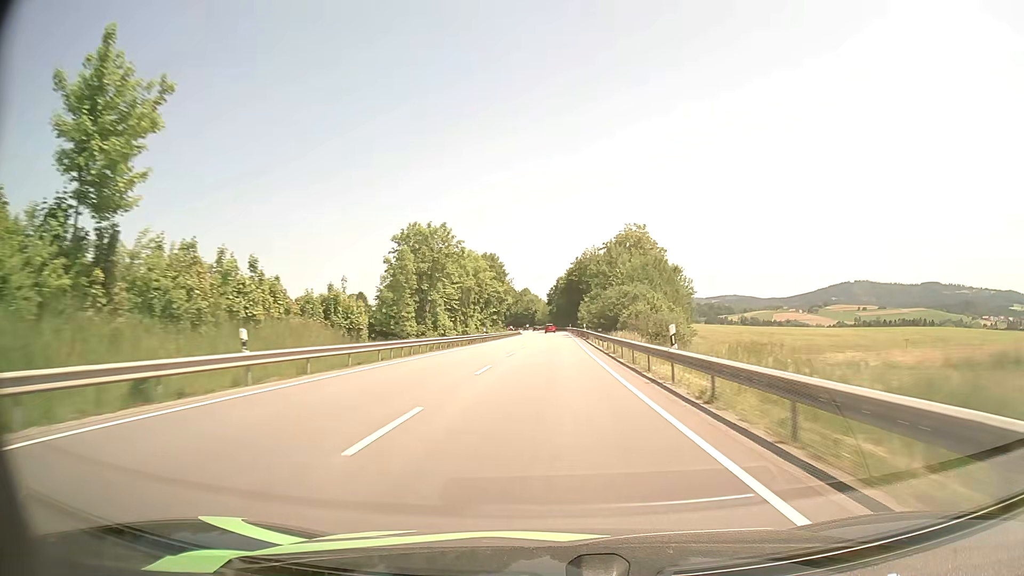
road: primary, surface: asphalt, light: Day
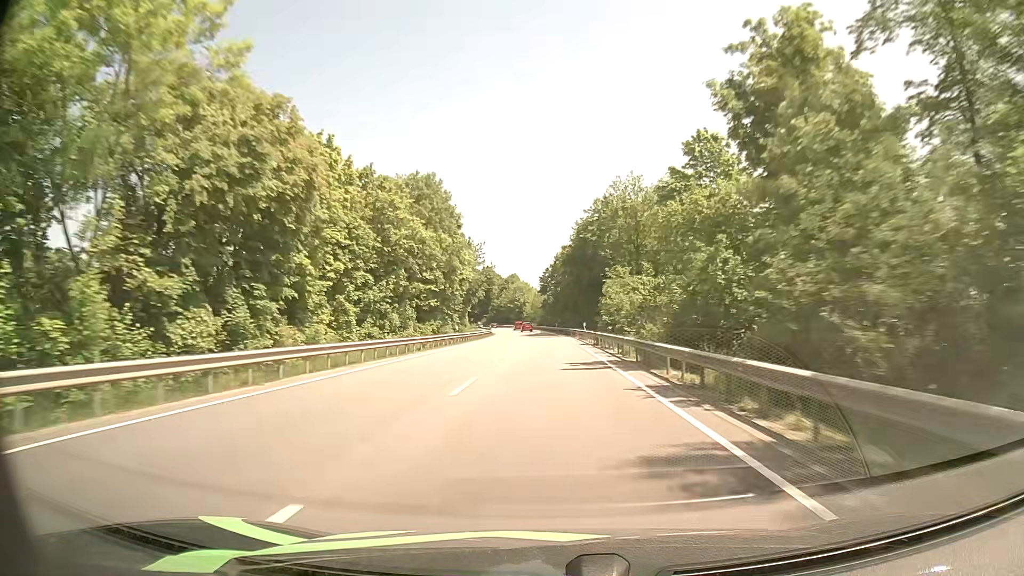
(+0.7, +66.3) m; +1°
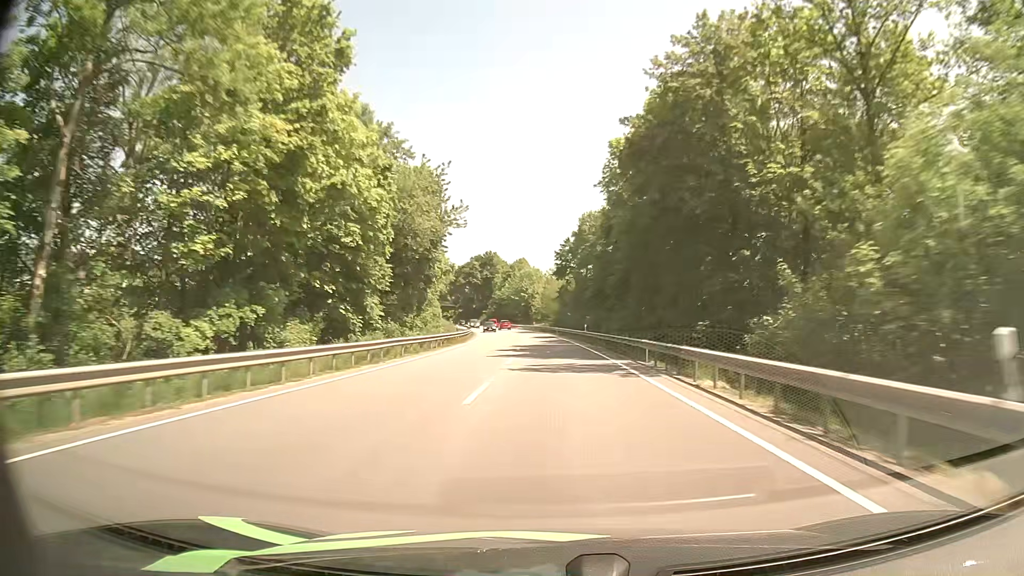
(-0.4, +49.4) m; -1°
(0, +10) (0, +20) (0, +30) (0, +40) (0, +50) (-1, +60) (-1, +70) (-2, +80) (-3, +90) (-4, +100) m
